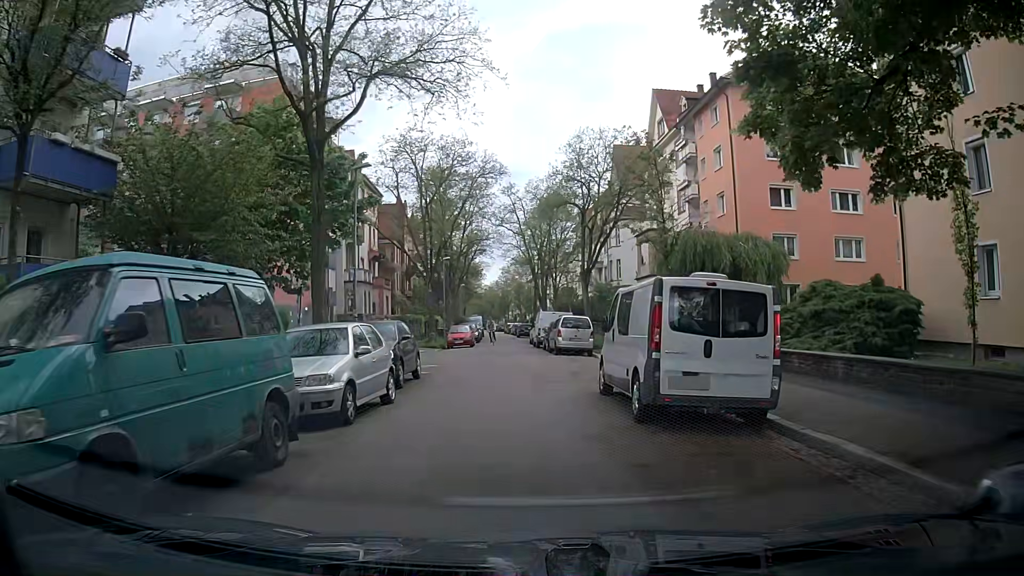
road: residential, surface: asphalt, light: Day
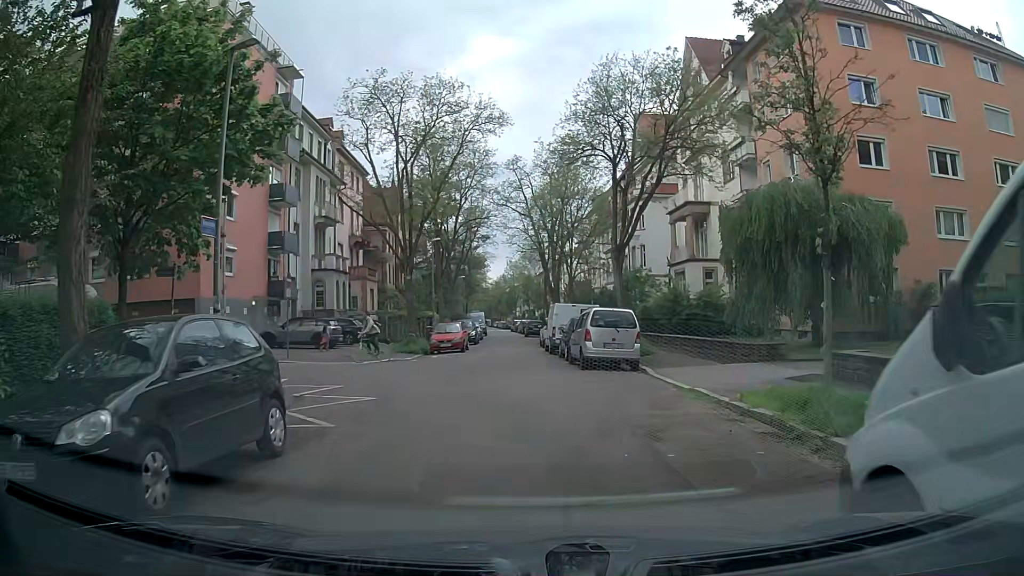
(0.0, +10.1) m; -1°
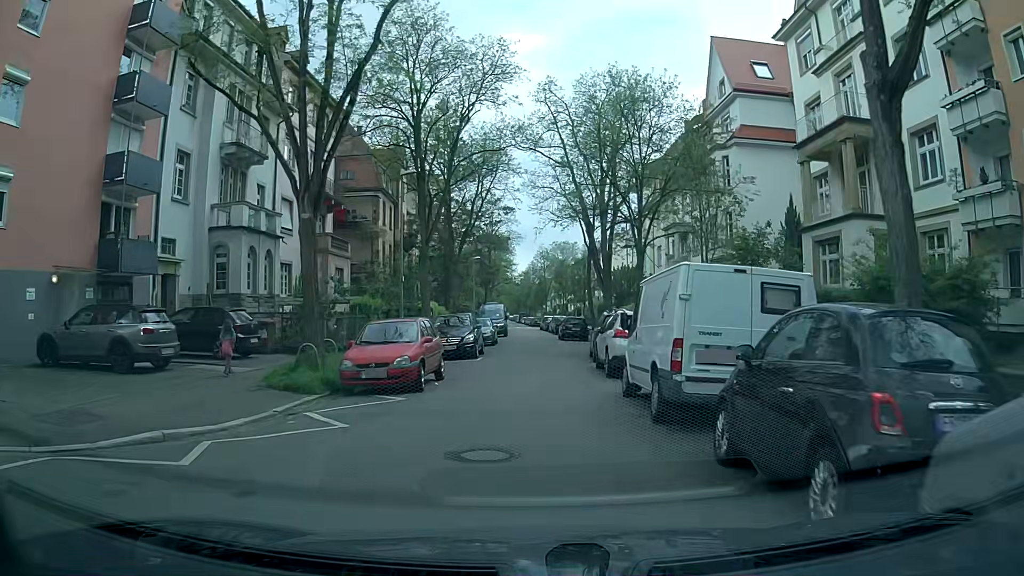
(-0.1, +18.4) m; -2°
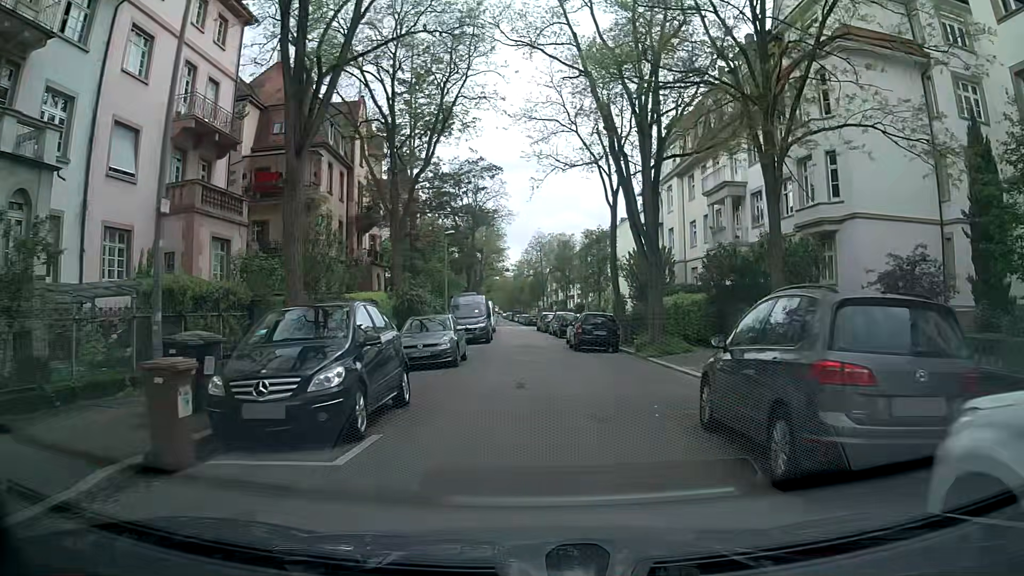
(0.0, +15.8) m; +2°
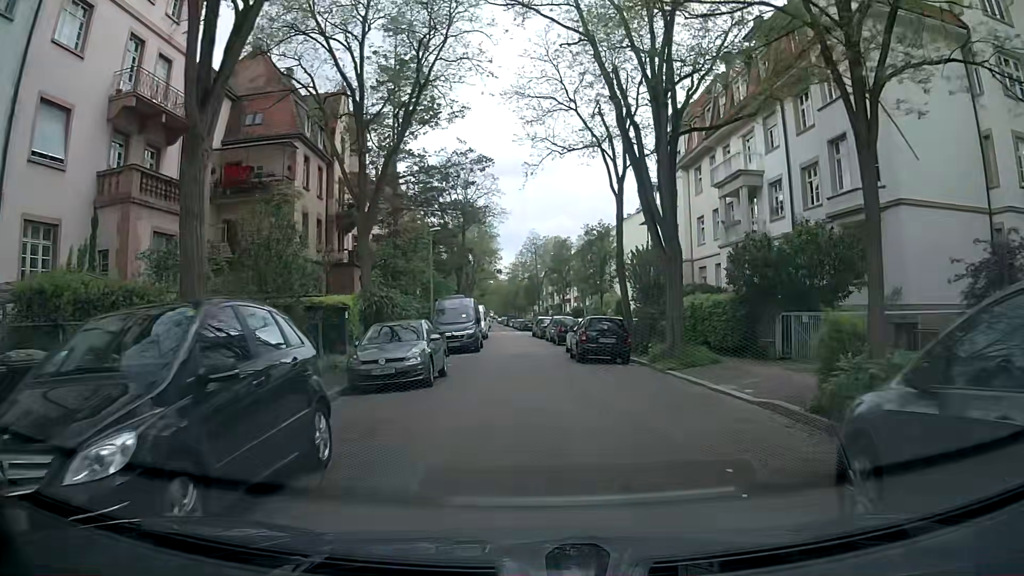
(-0.1, +4.0) m; -1°
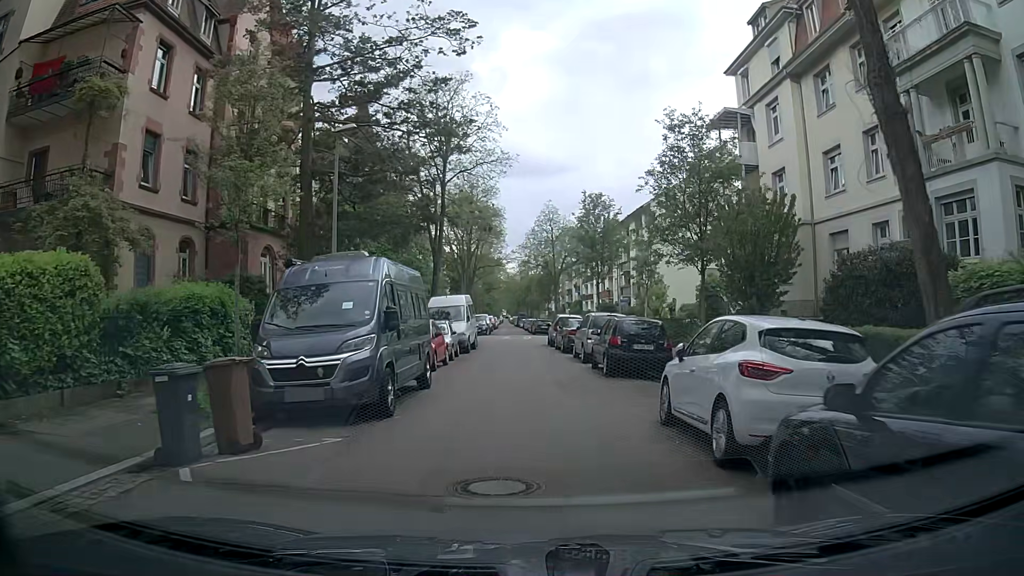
(-0.2, +20.0) m; -2°
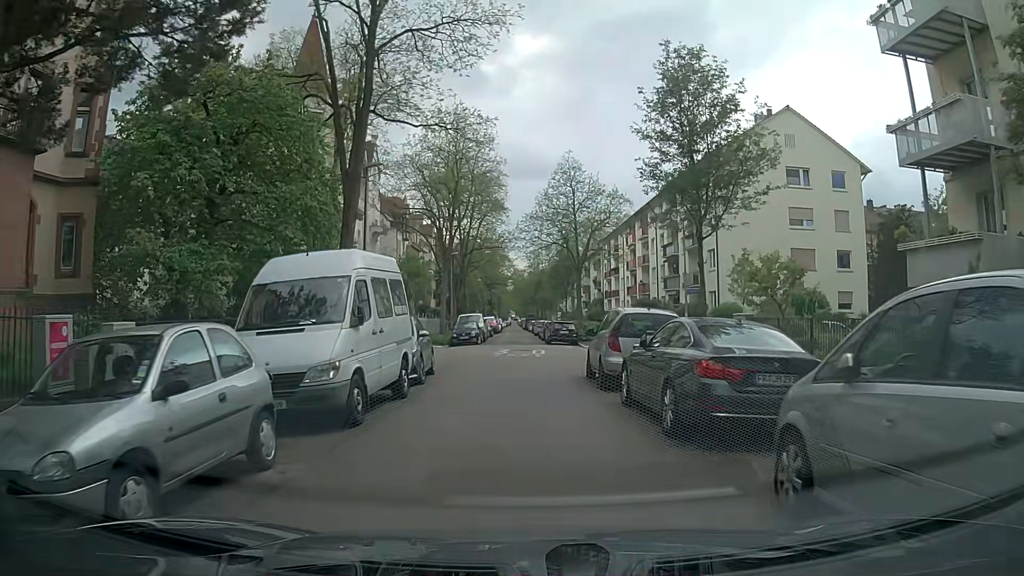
(+0.3, +19.6) m; +1°
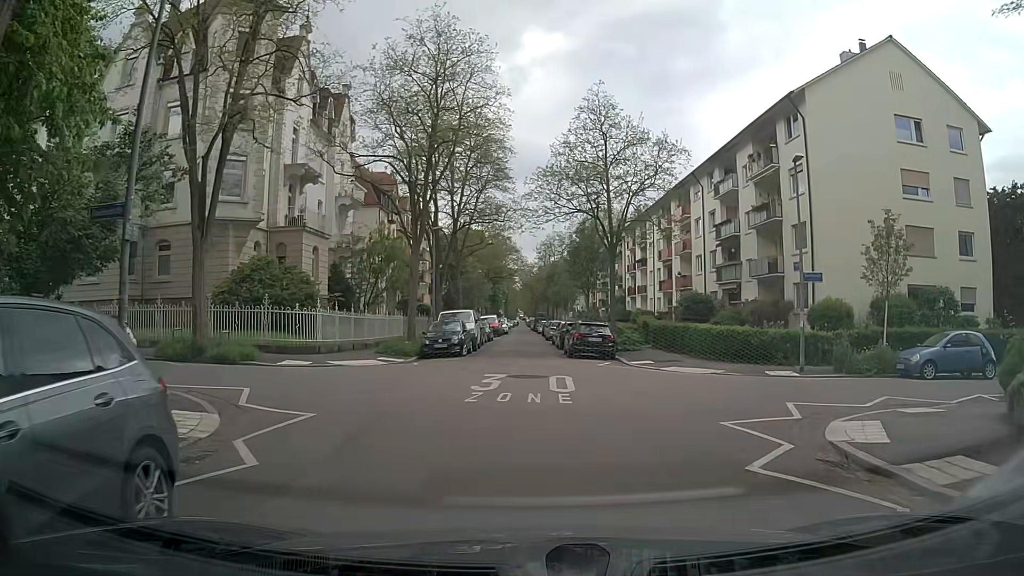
(-0.3, +13.5) m; +1°
(0, +10) (0, +20) (-1, +30) (-2, +40) (-2, +50) (-3, +60) (-3, +70) (-4, +80) (-4, +90) (-5, +100) m
